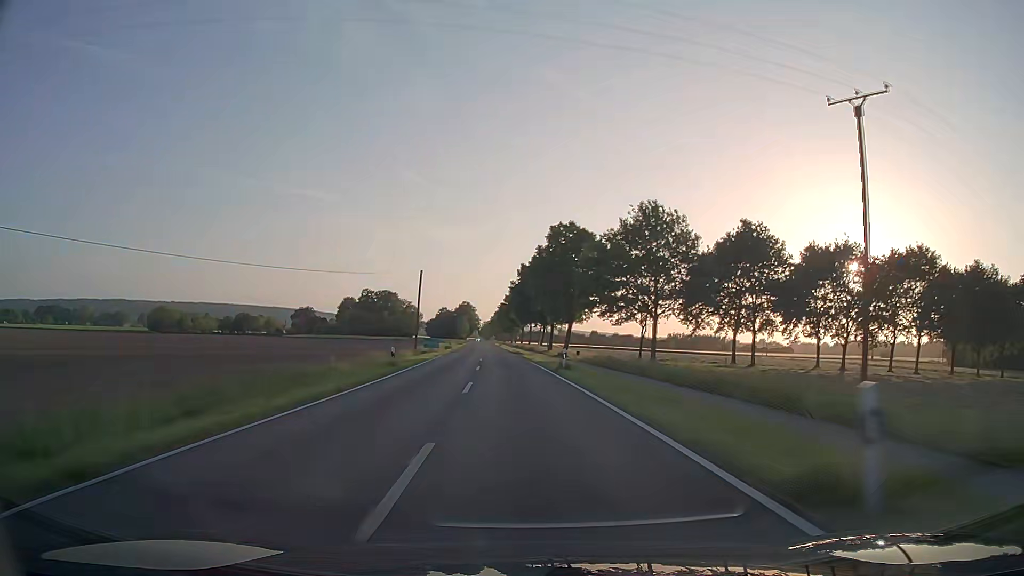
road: secondary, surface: asphalt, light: Day
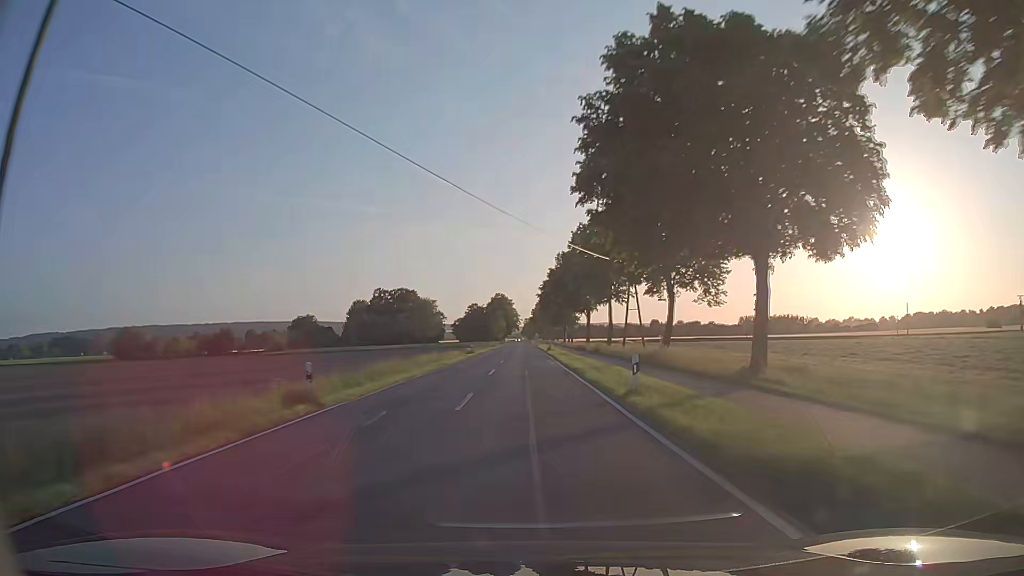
(-3.5, +64.1) m; -4°
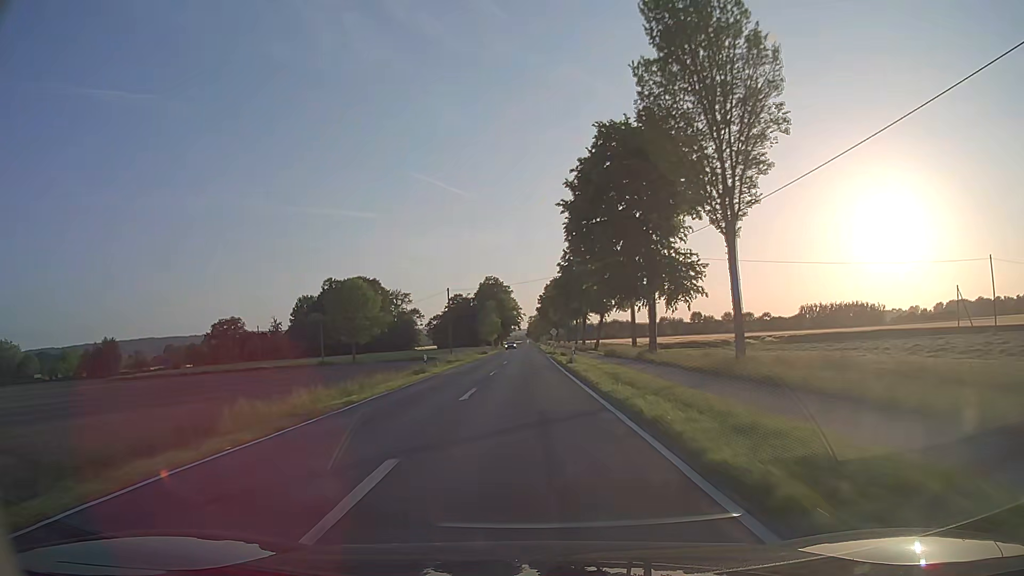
(-0.2, +80.9) m; -1°
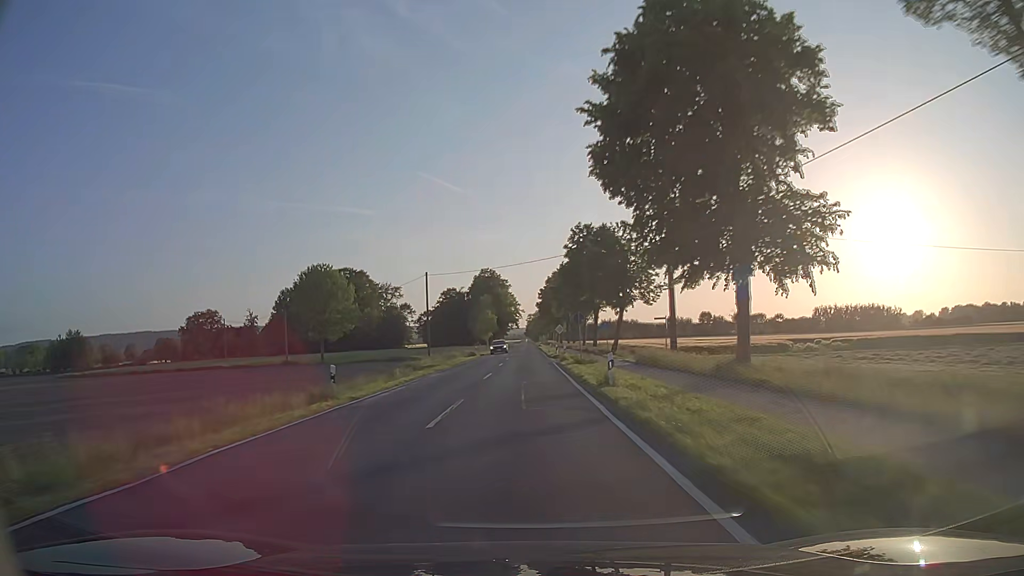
(0.0, +16.2) m; 0°
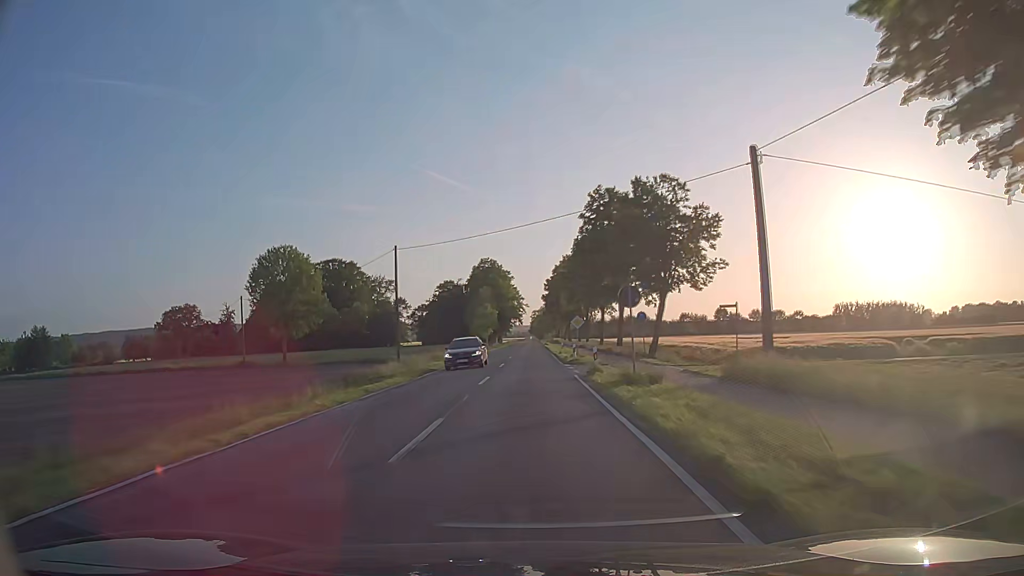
(0.0, +16.0) m; 0°
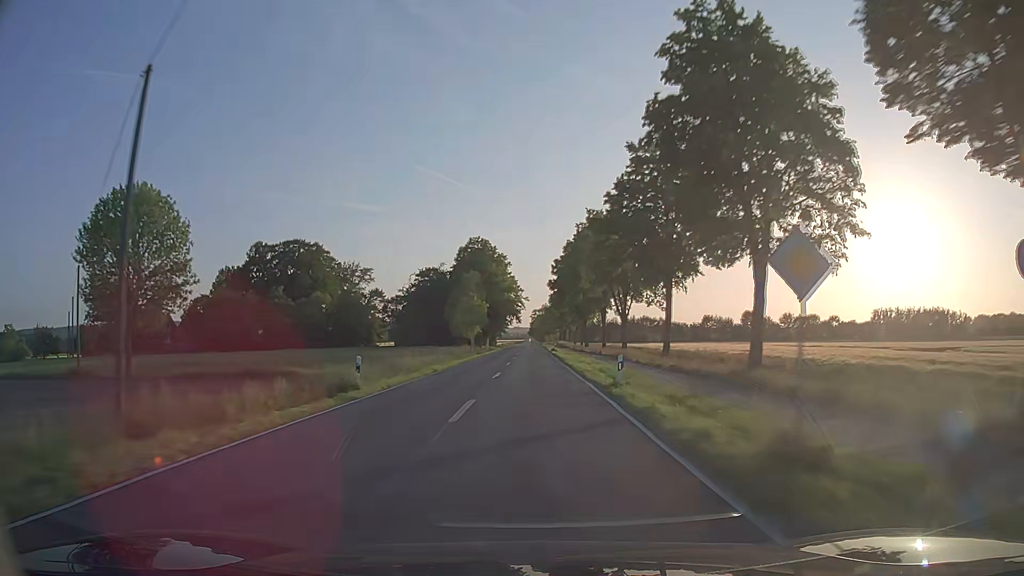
(-0.1, +32.0) m; 0°
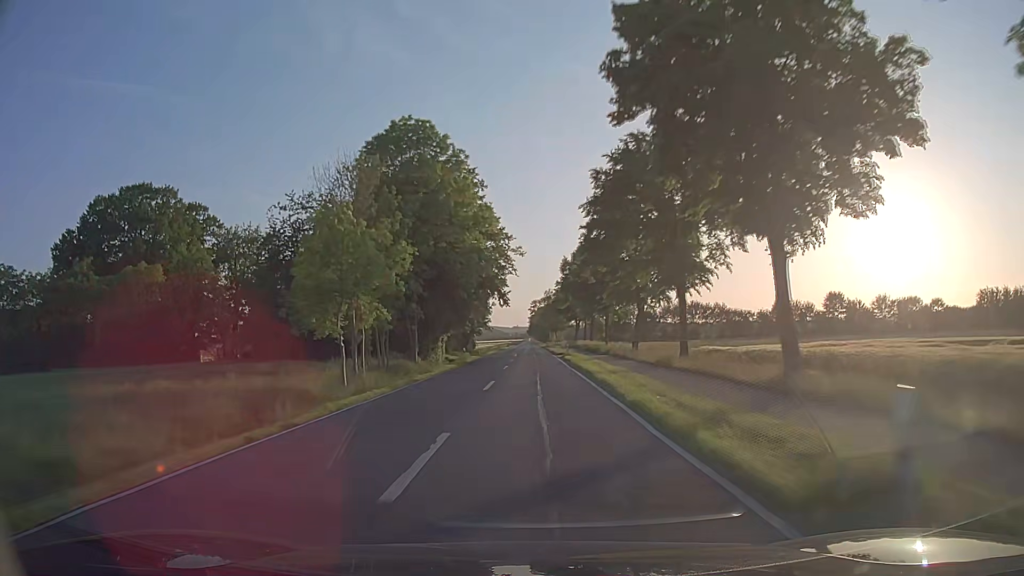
(+0.3, +64.3) m; 0°
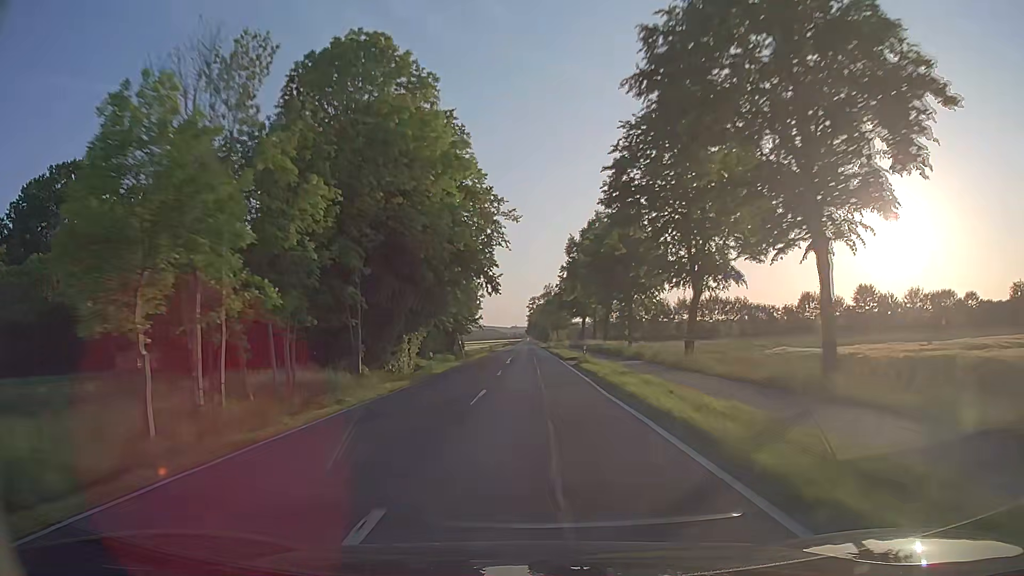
(0.0, +16.1) m; 0°
(0, +10) (0, +20) (0, +30) (0, +40) (0, +50) (0, +60) (0, +70) (0, +80) (0, +90) (0, +100) m
